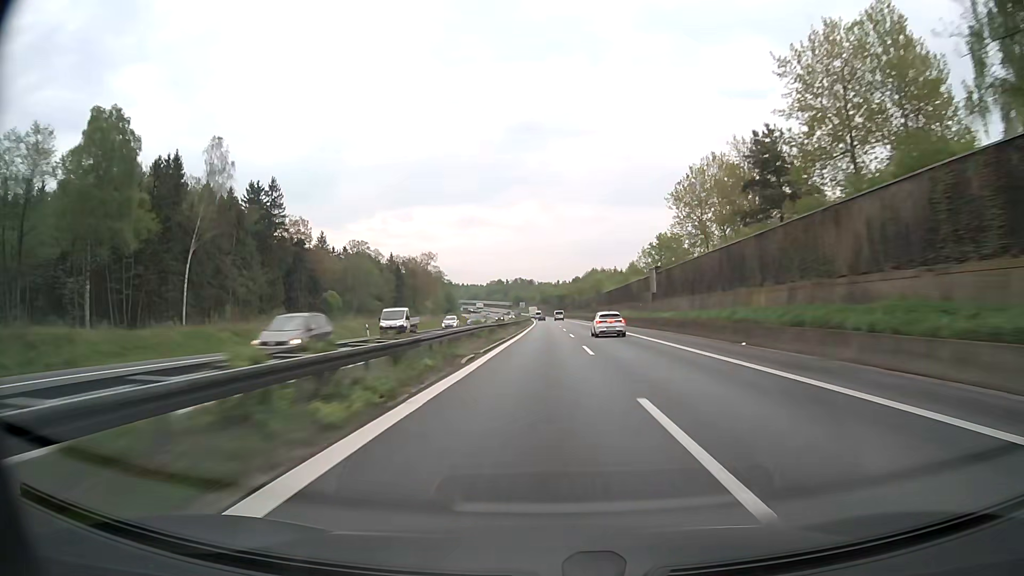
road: motorway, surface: asphalt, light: Day
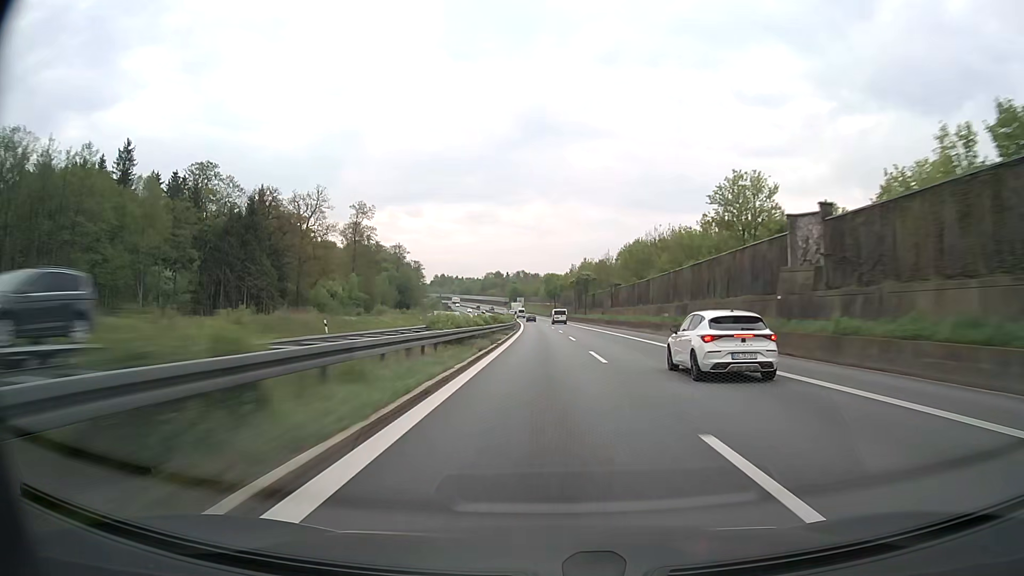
(-0.5, +111.0) m; 0°
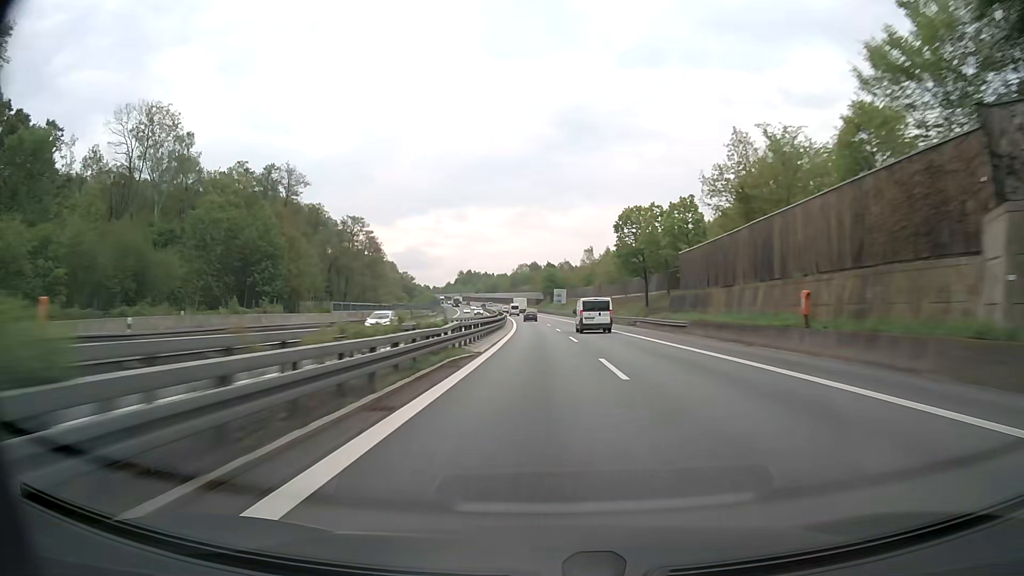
(-3.6, +131.4) m; -4°
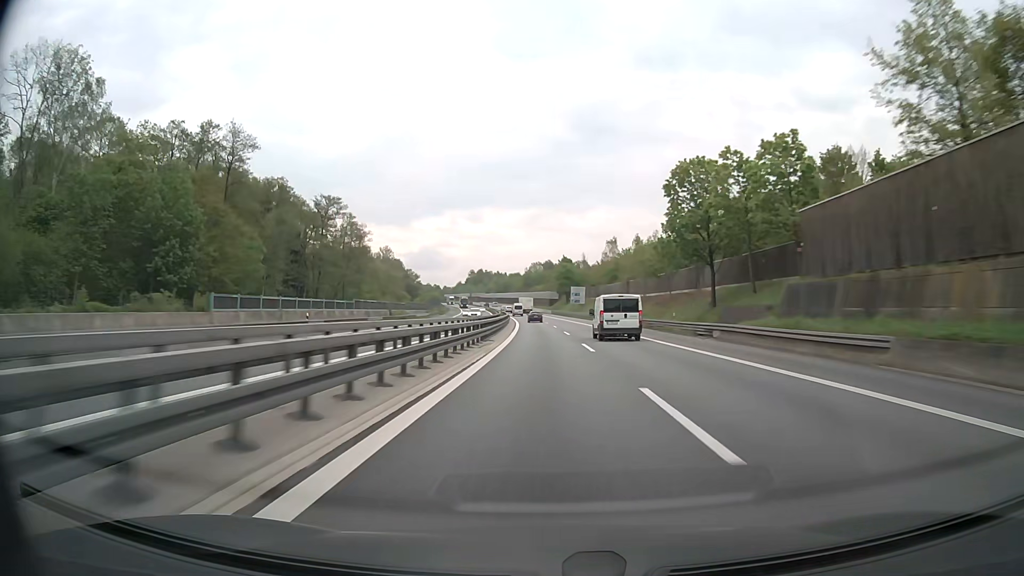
(-0.3, +25.3) m; -1°
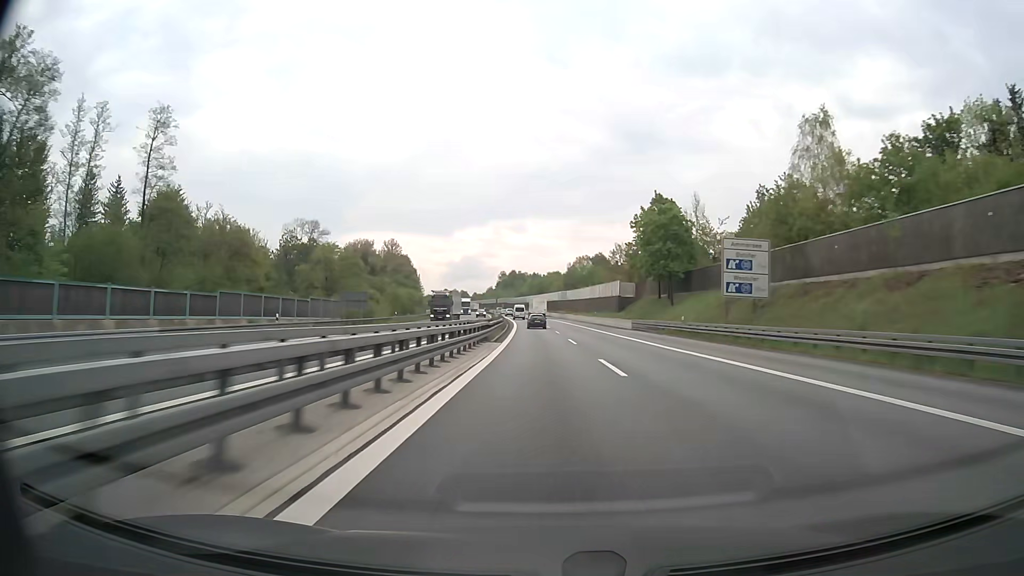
(-3.3, +98.5) m; -4°
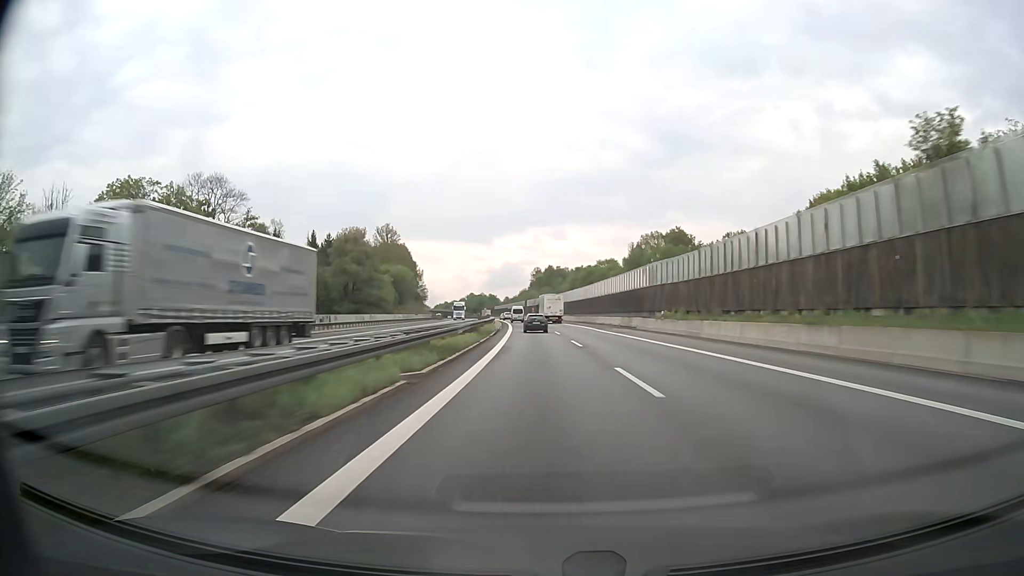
(-3.2, +93.9) m; -4°
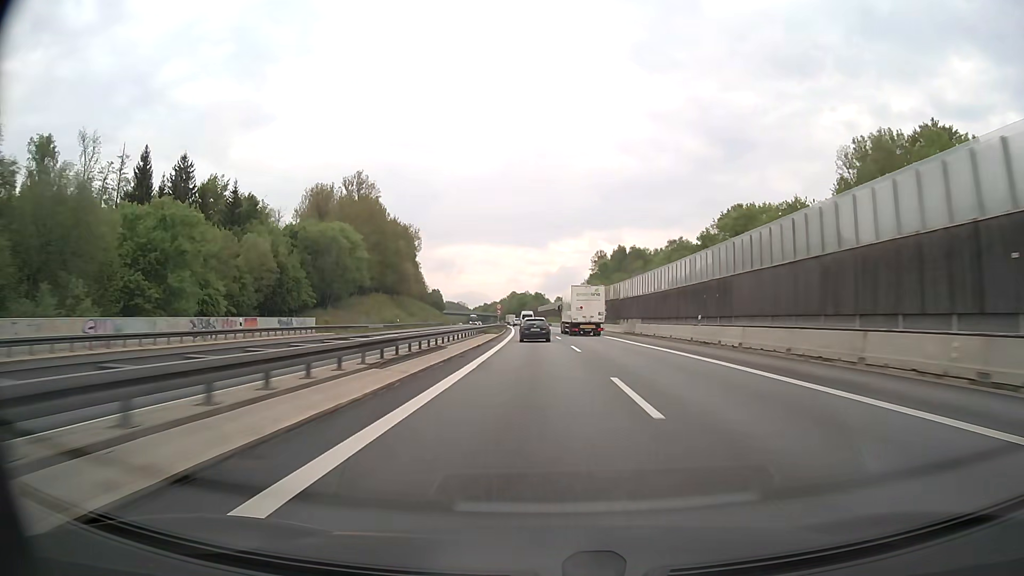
(-4.5, +109.6) m; -4°
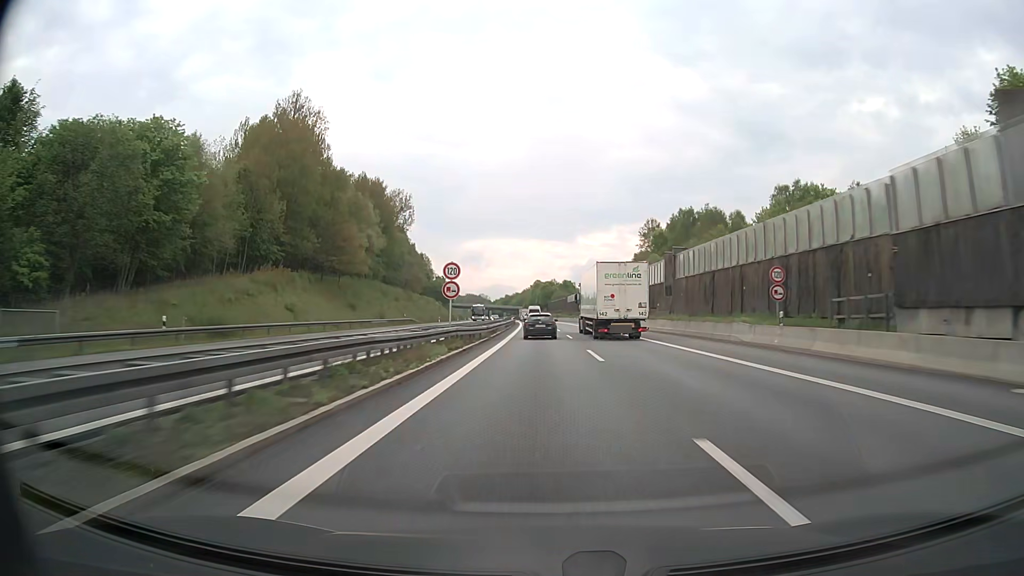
(-1.4, +61.7) m; -2°
(0, +10) (0, +20) (0, +30) (0, +40) (-1, +50) (-1, +60) (-1, +70) (-2, +80) (-2, +90) (-2, +100) m
